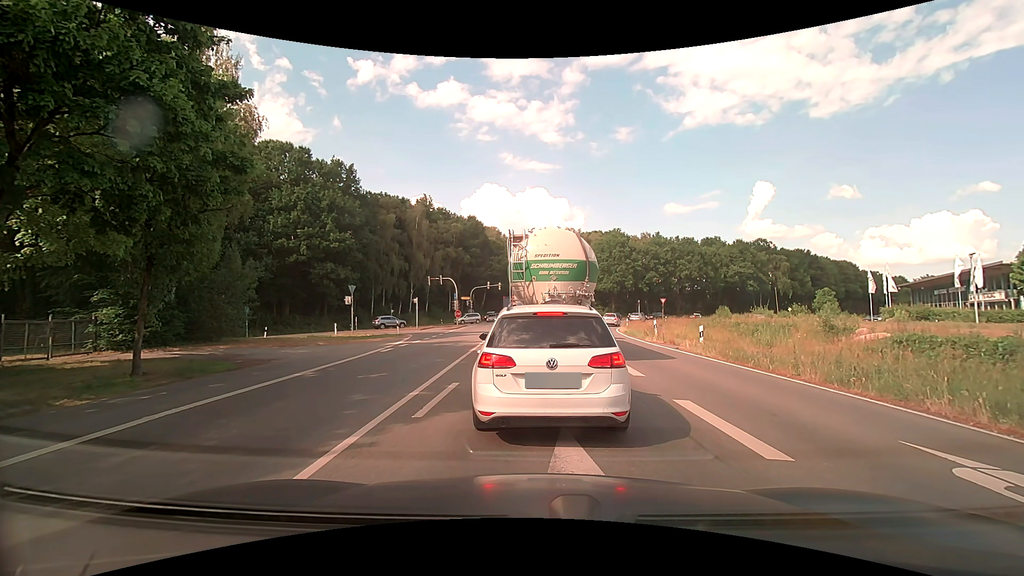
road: primary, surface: asphalt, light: Day
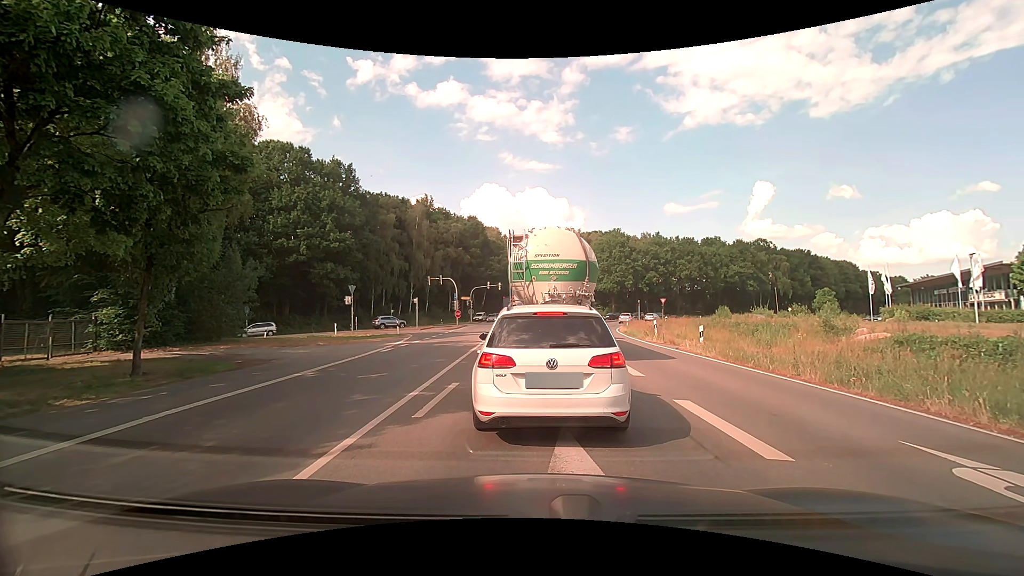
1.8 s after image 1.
(0.0, 0.0) m; 0°
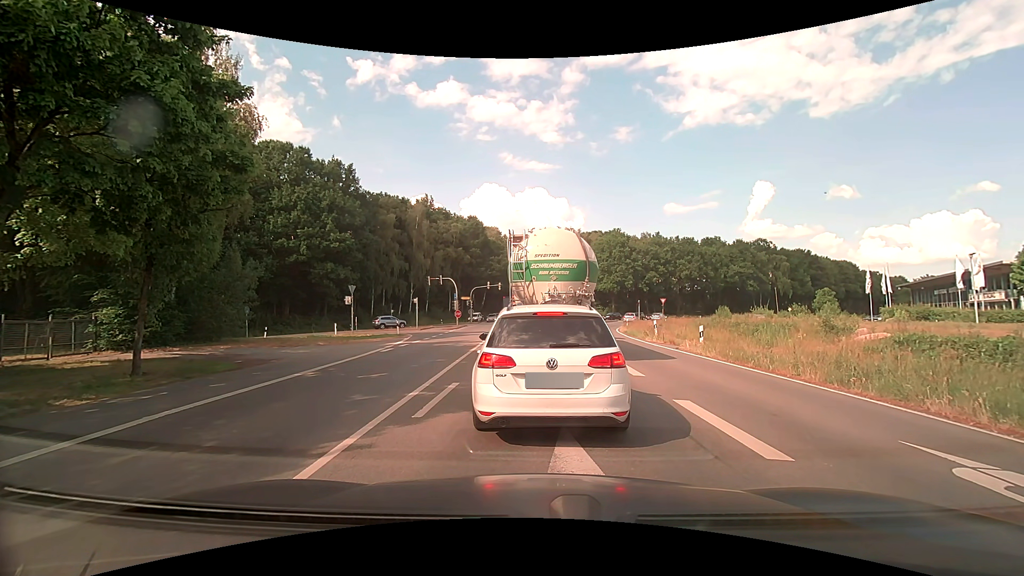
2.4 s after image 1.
(0.0, 0.0) m; 0°
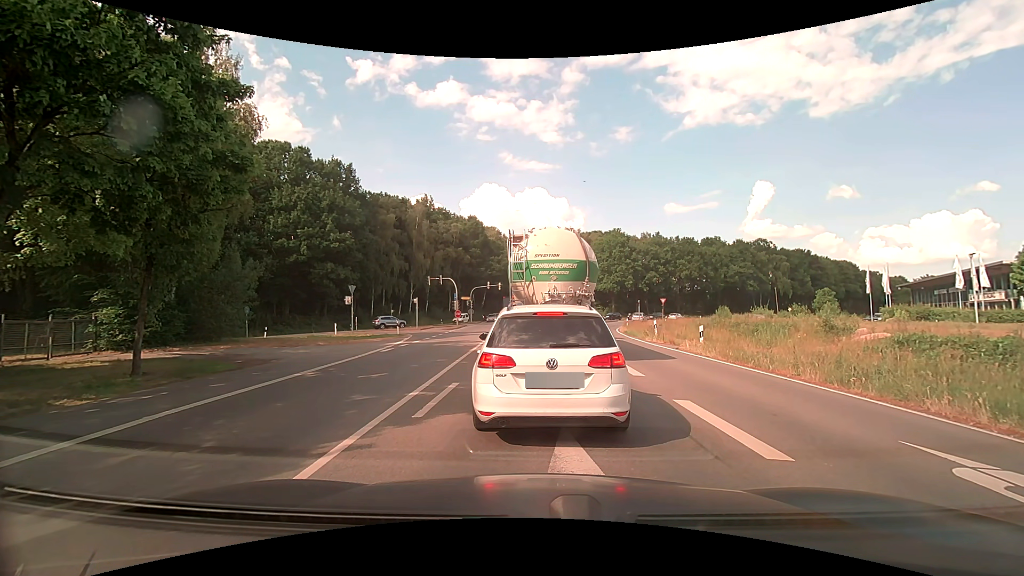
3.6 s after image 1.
(0.0, 0.0) m; 0°
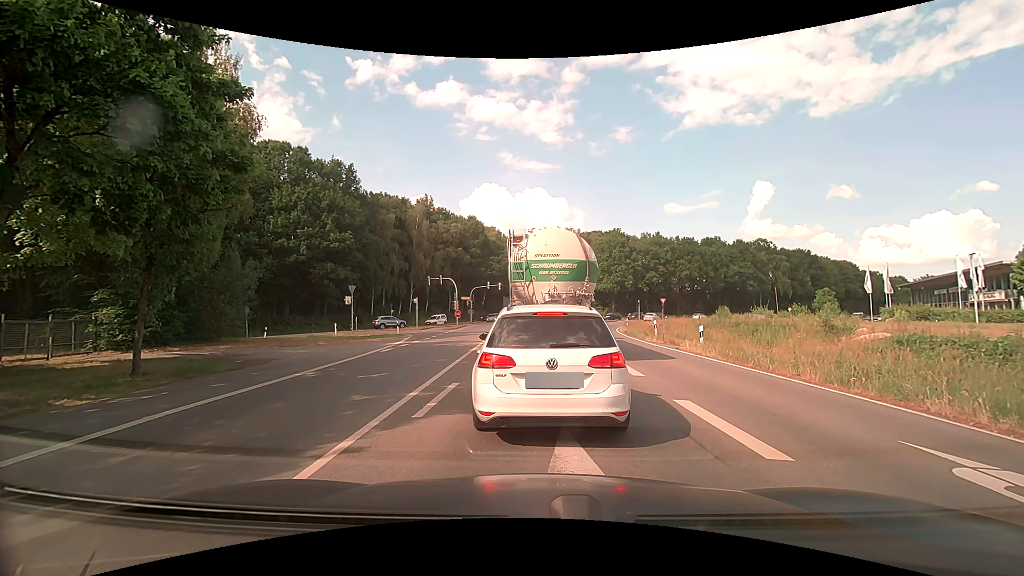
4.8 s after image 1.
(0.0, 0.0) m; 0°
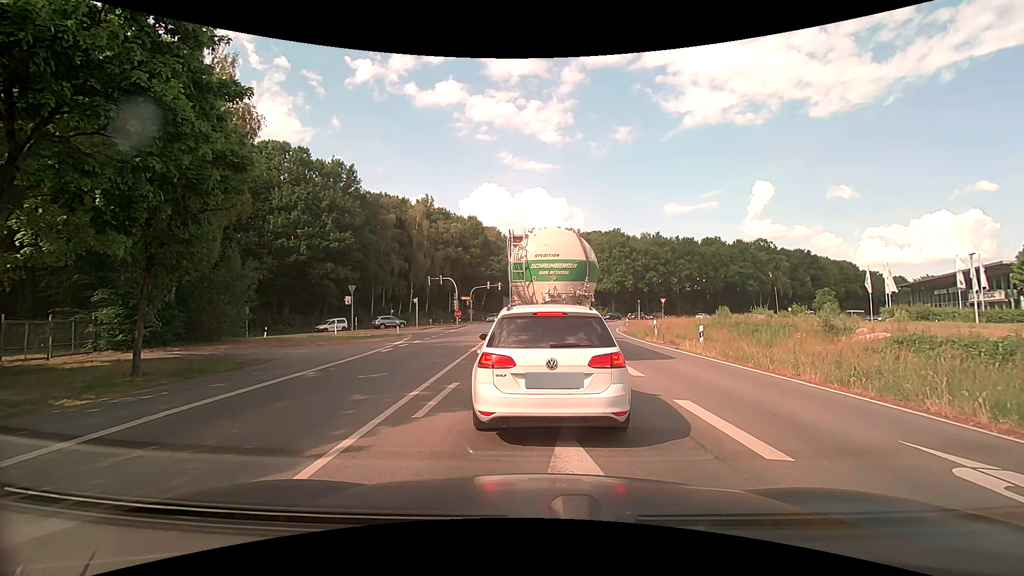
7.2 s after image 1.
(0.0, 0.0) m; 0°
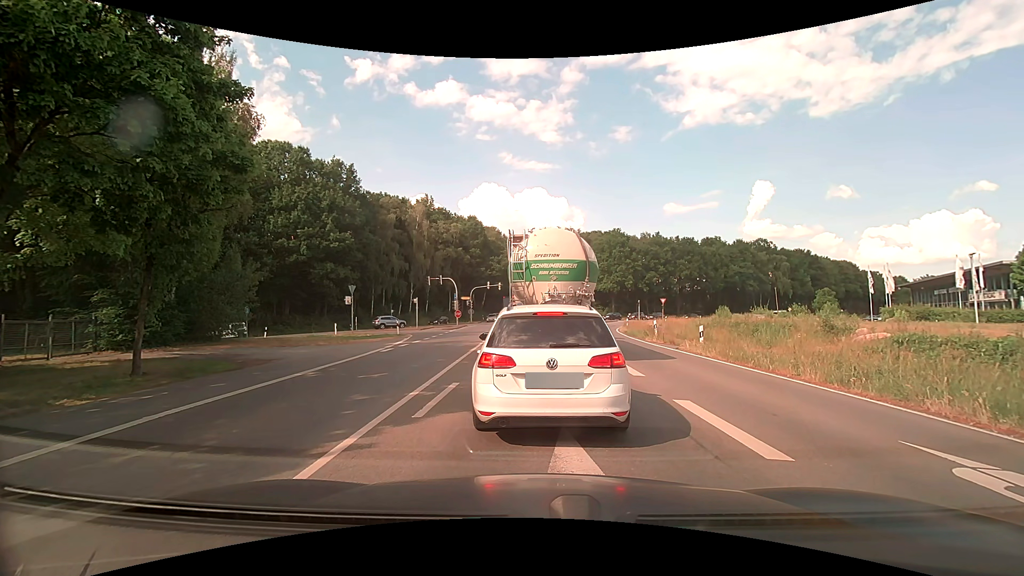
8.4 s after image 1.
(0.0, 0.0) m; 0°
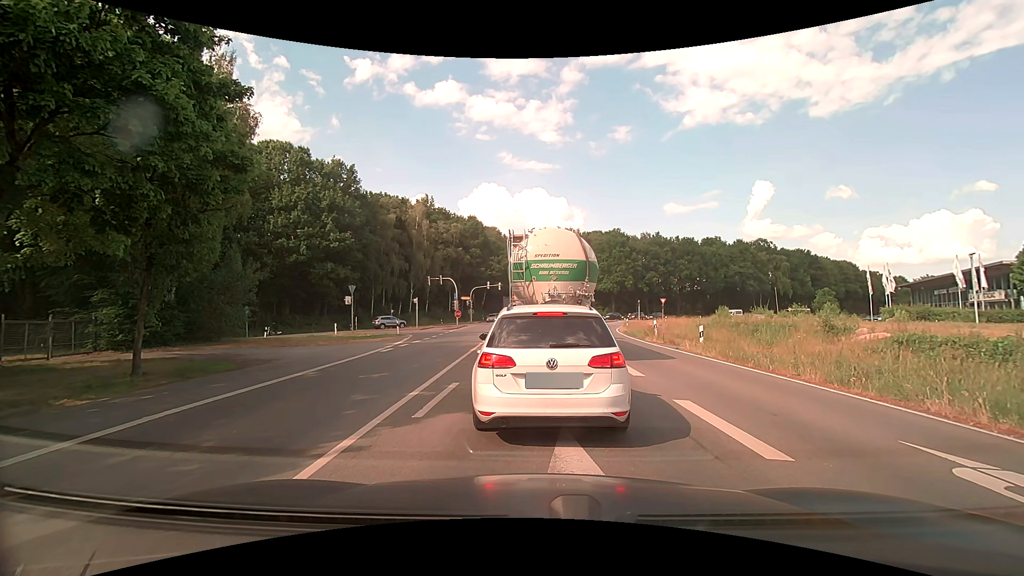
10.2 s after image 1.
(0.0, 0.0) m; 0°
